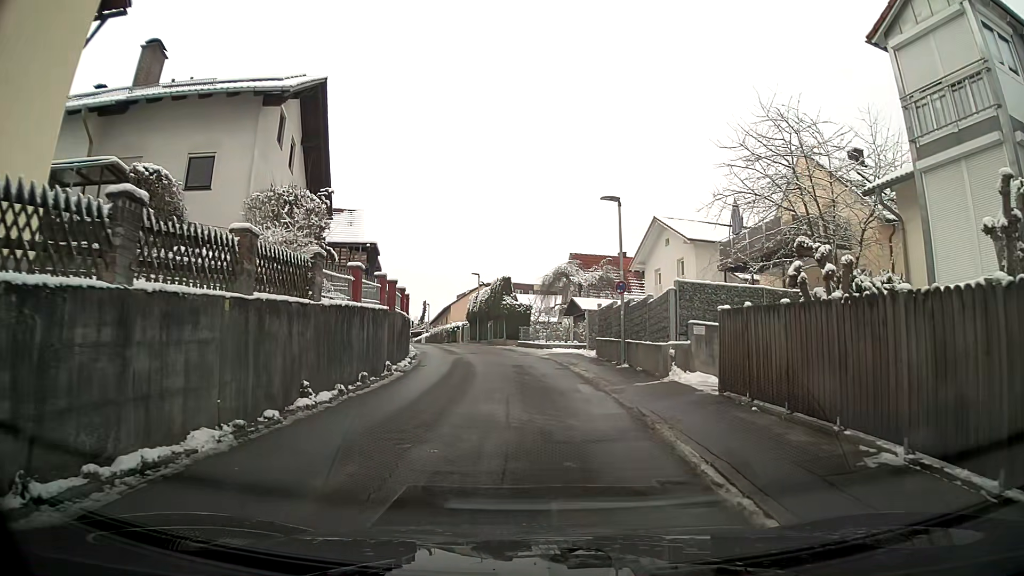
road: residential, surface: asphalt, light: Day
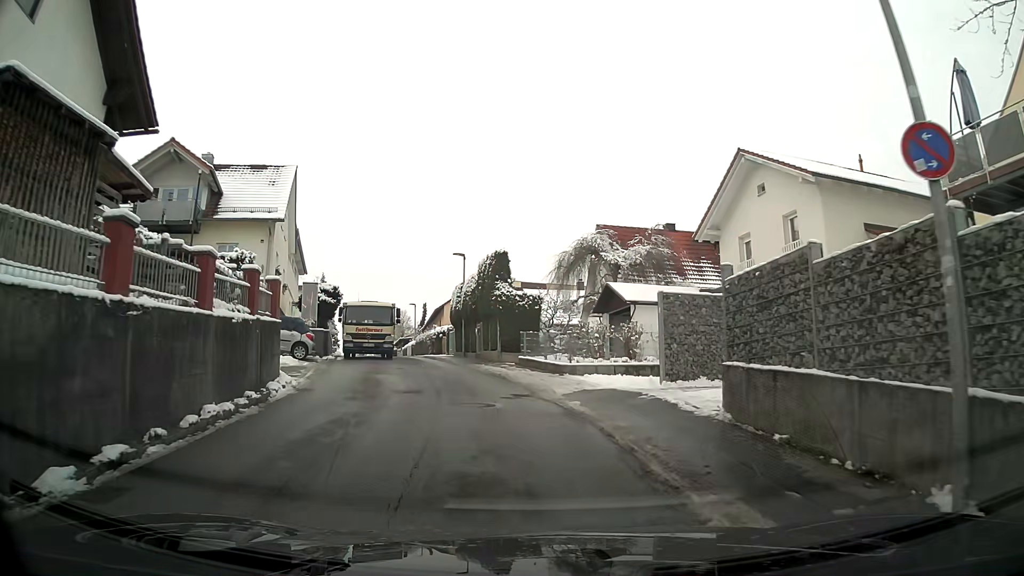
(0.0, +16.4) m; -1°
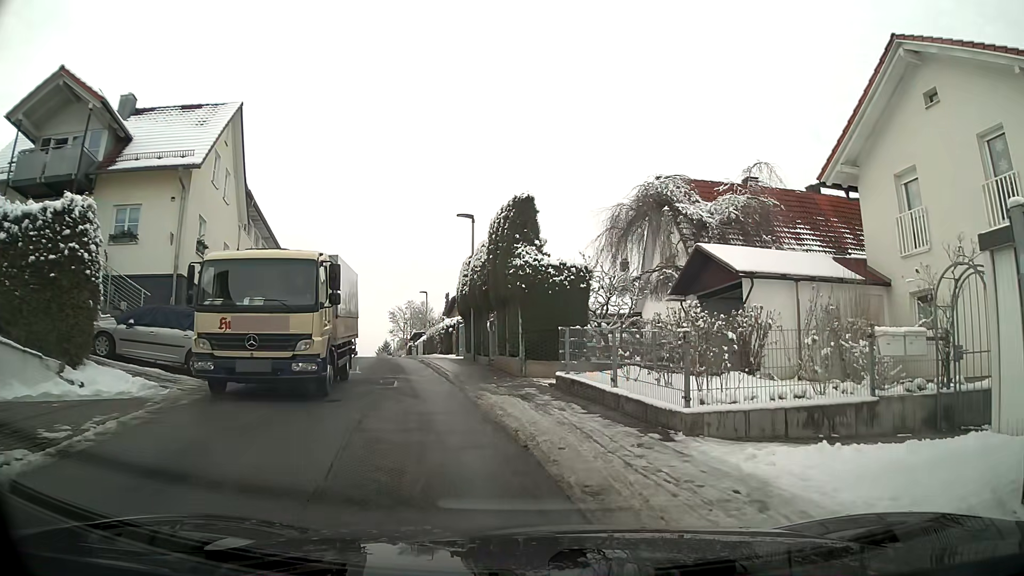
(-0.3, +10.0) m; -3°
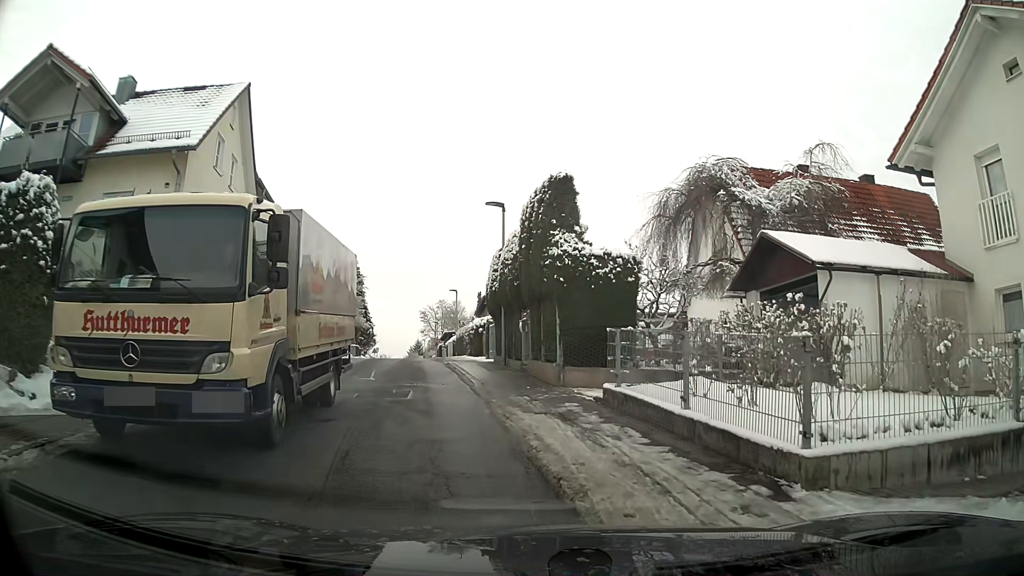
(0.0, +2.2) m; -2°
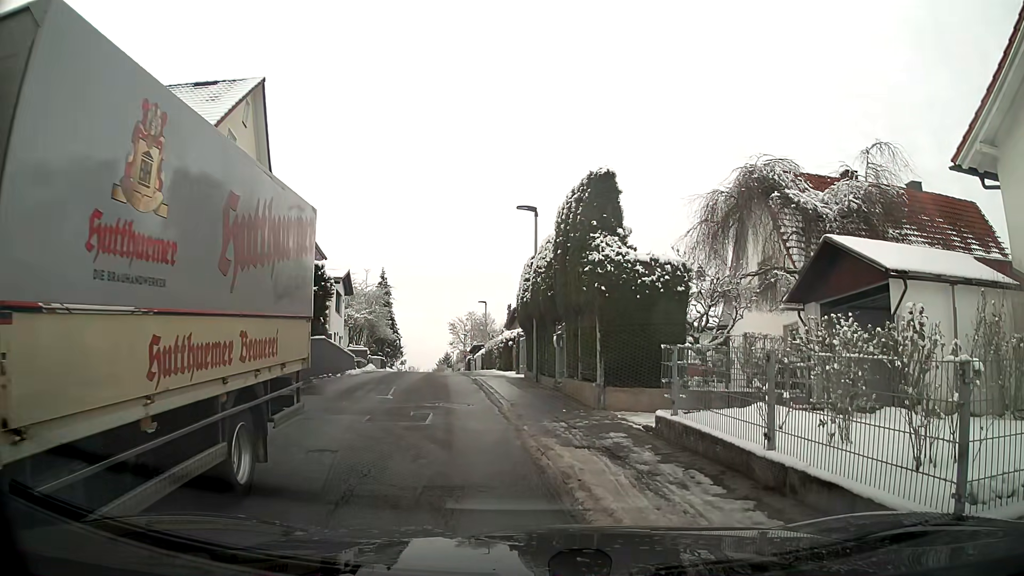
(0.0, +1.6) m; 0°
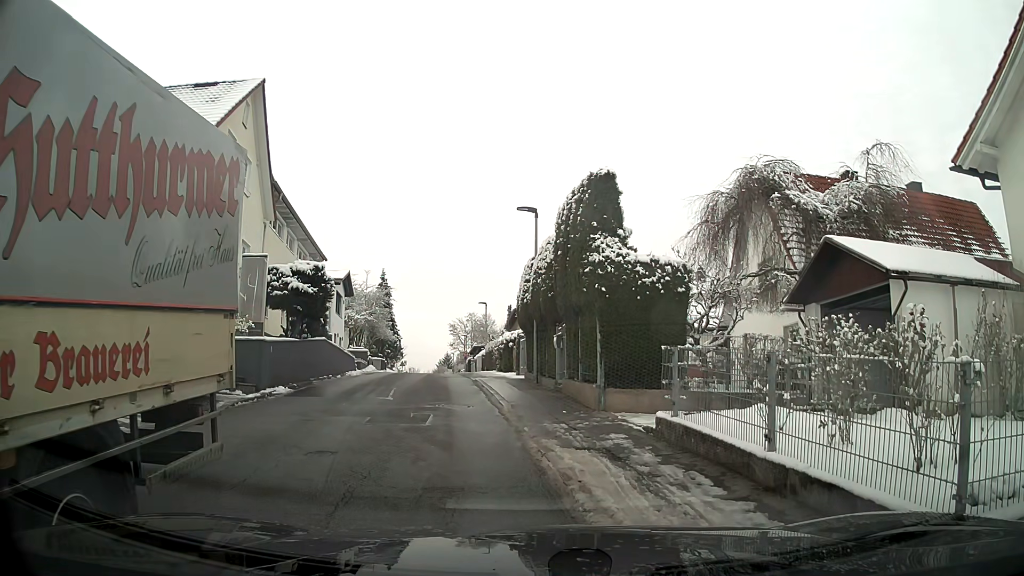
(0.0, +0.1) m; 0°
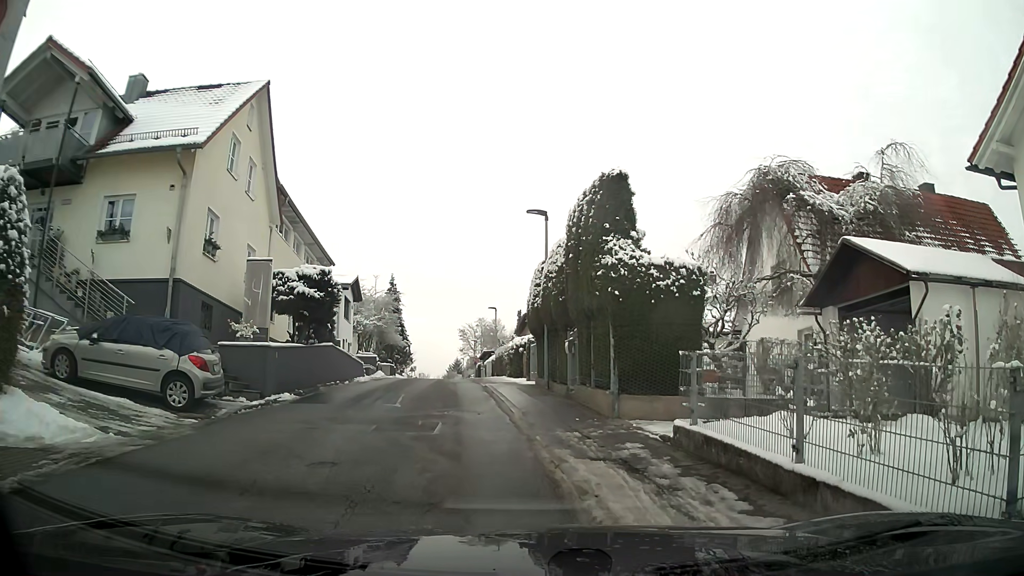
(0.0, +0.4) m; 0°
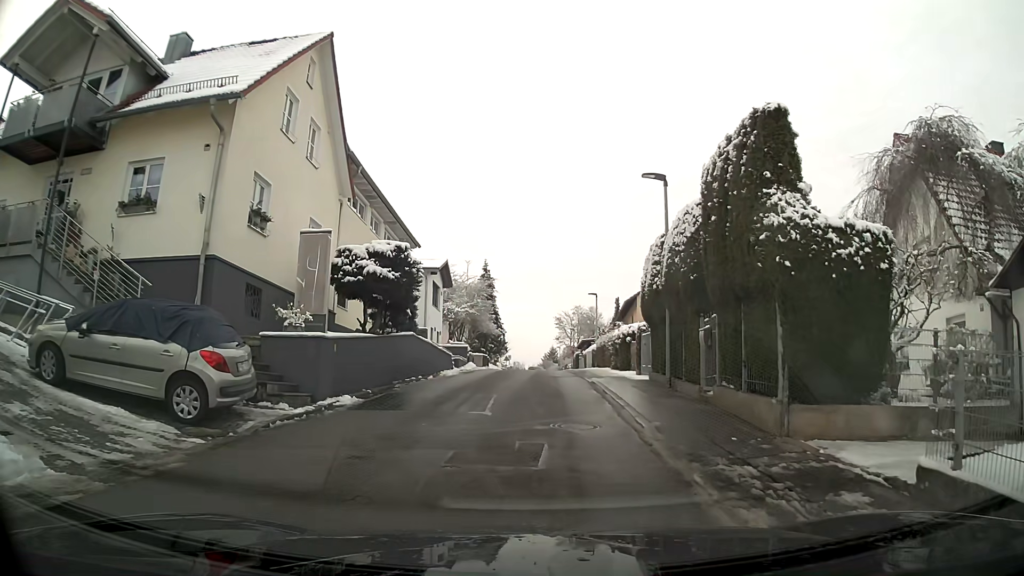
(-0.4, +3.4) m; -10°
(0, +10) (0, +20) (0, +30) (0, +40) (0, +50) (0, +60) (0, +70) (0, +80) (0, +90) (0, +100) m
